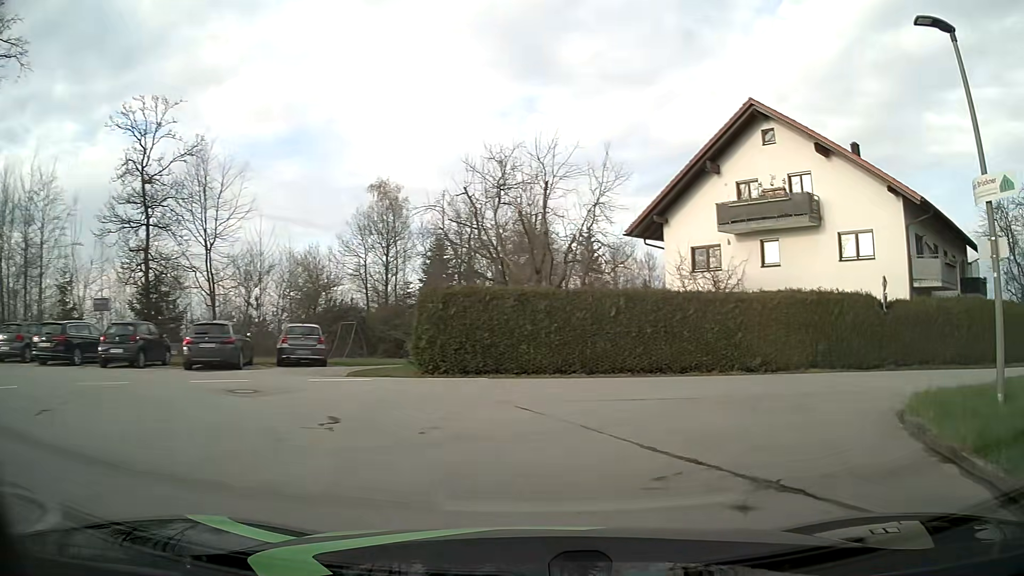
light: Day
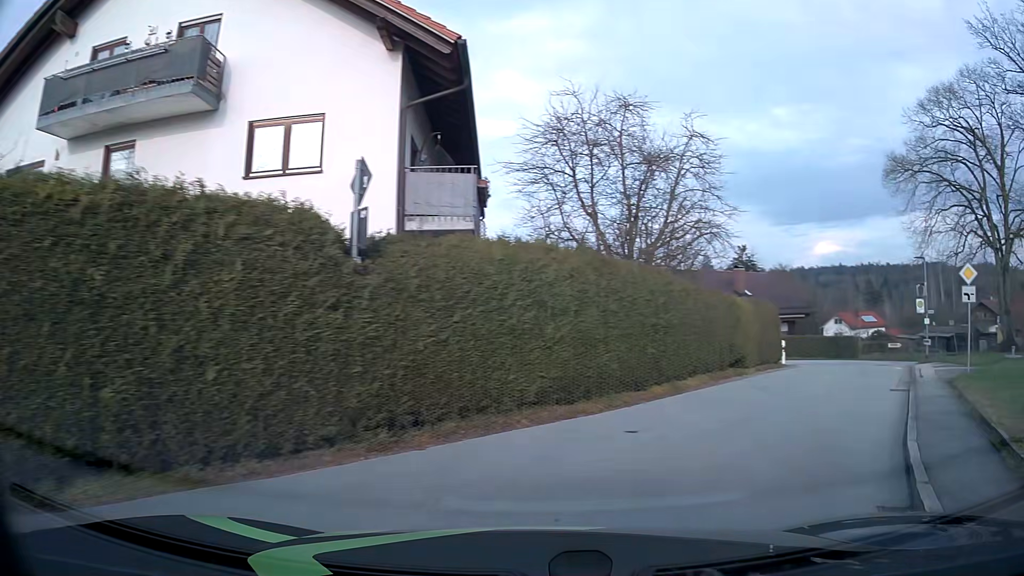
(+6.1, +14.1) m; +49°
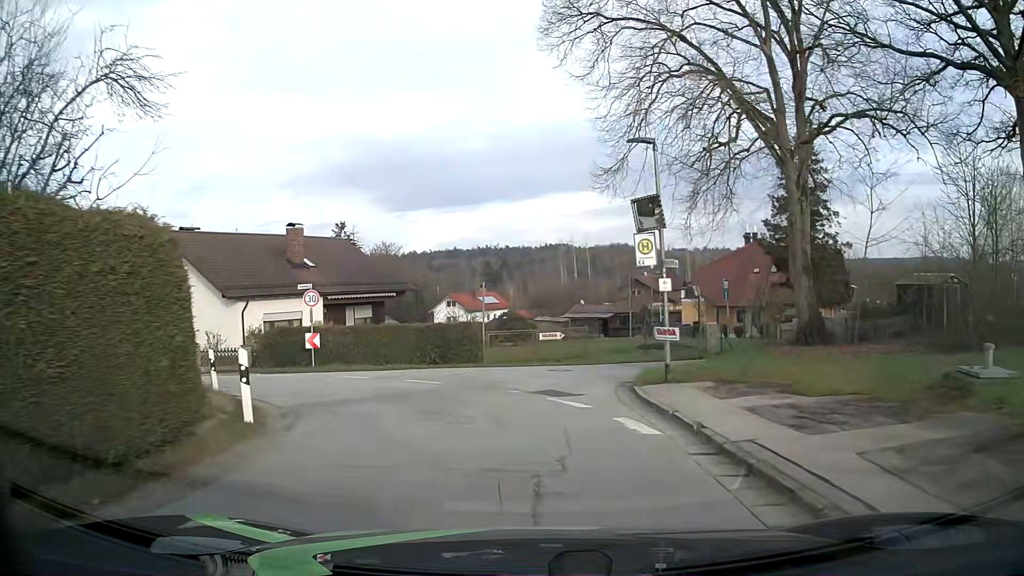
(+8.4, +17.5) m; +36°
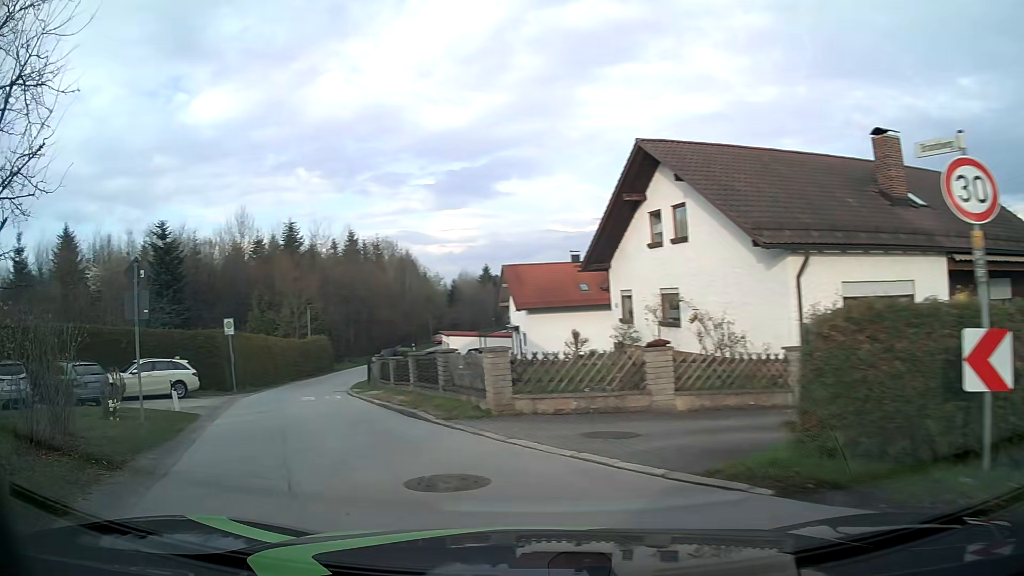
(-5.1, +17.2) m; -51°
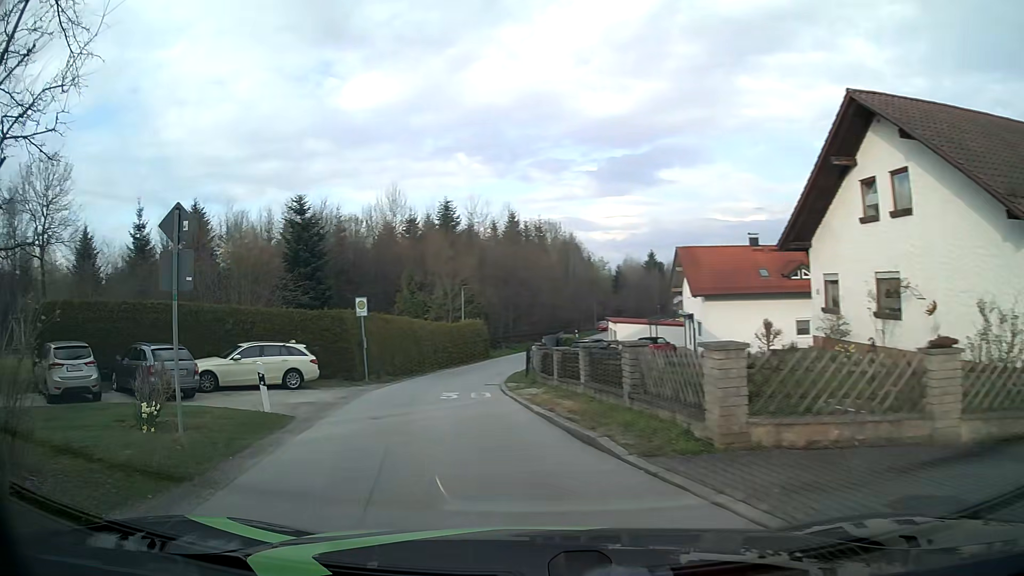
(-0.6, +4.2) m; -15°
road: residential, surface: asphalt
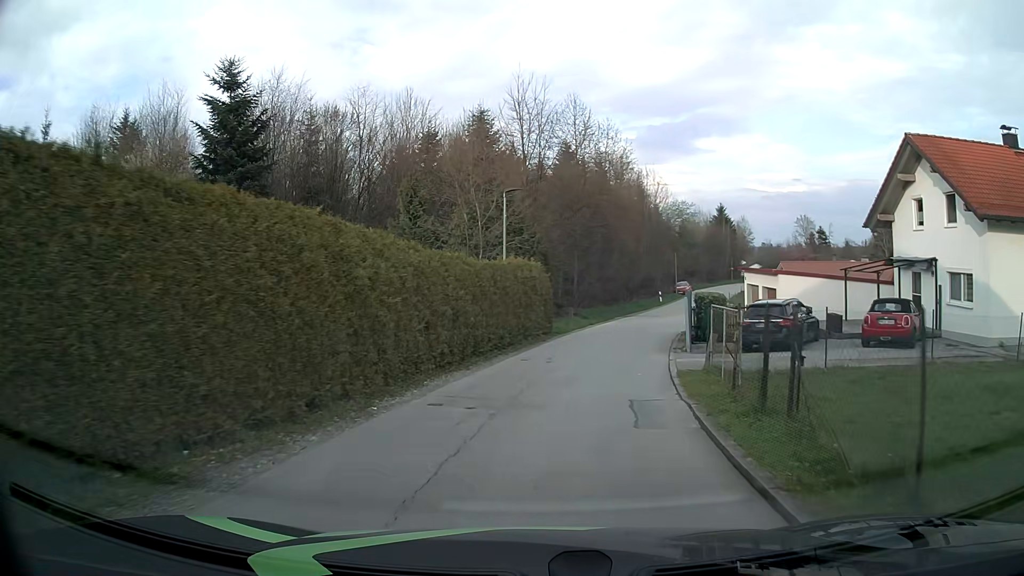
(-2.8, +23.3) m; -3°
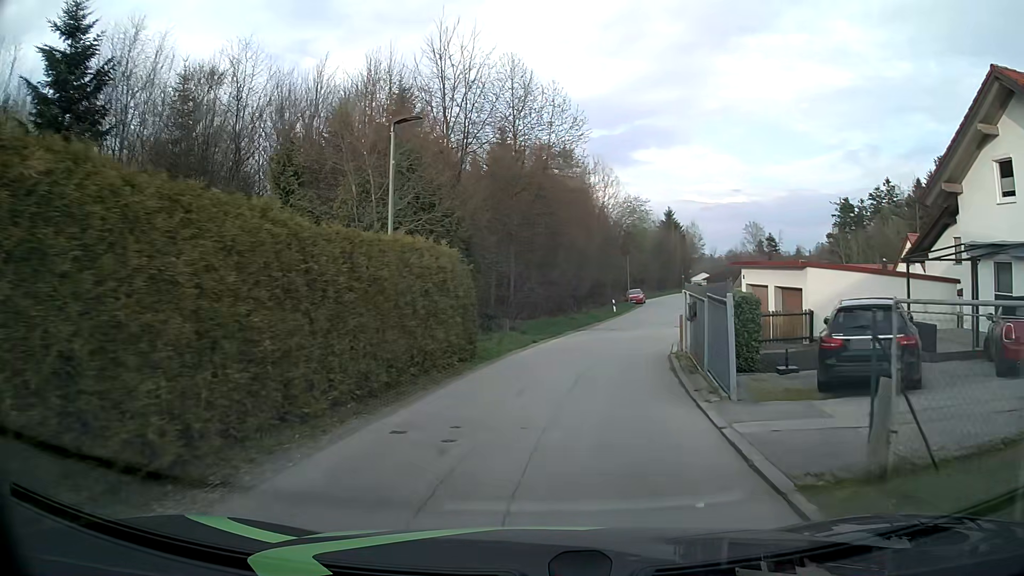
(+0.3, +9.3) m; +4°
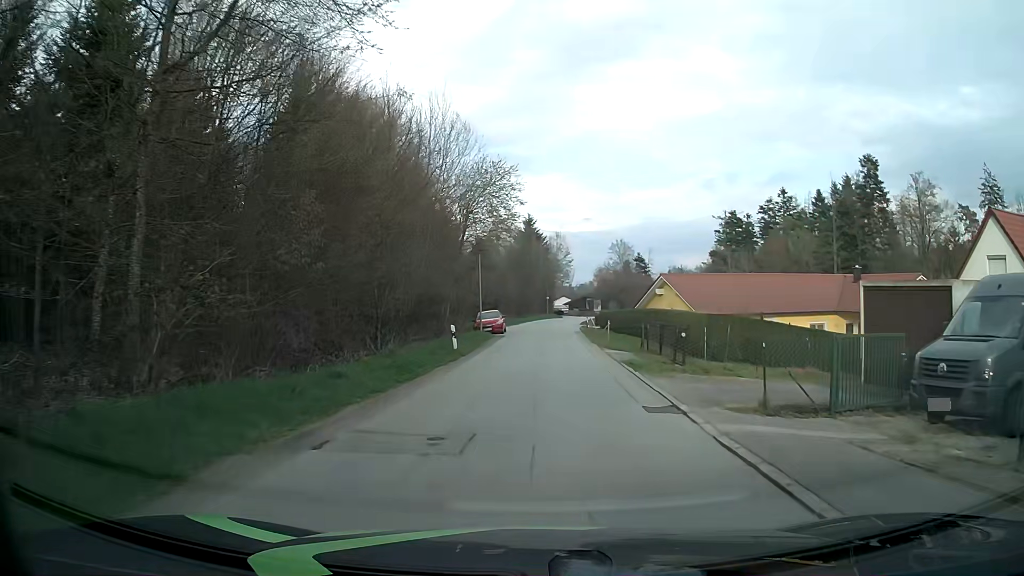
(+2.9, +23.5) m; +14°
(0, +10) (0, +20) (+1, +30) (+1, +40) (+1, +50) (+2, +60) (+3, +70) (+4, +80) (+6, +90) (+8, +100) m
